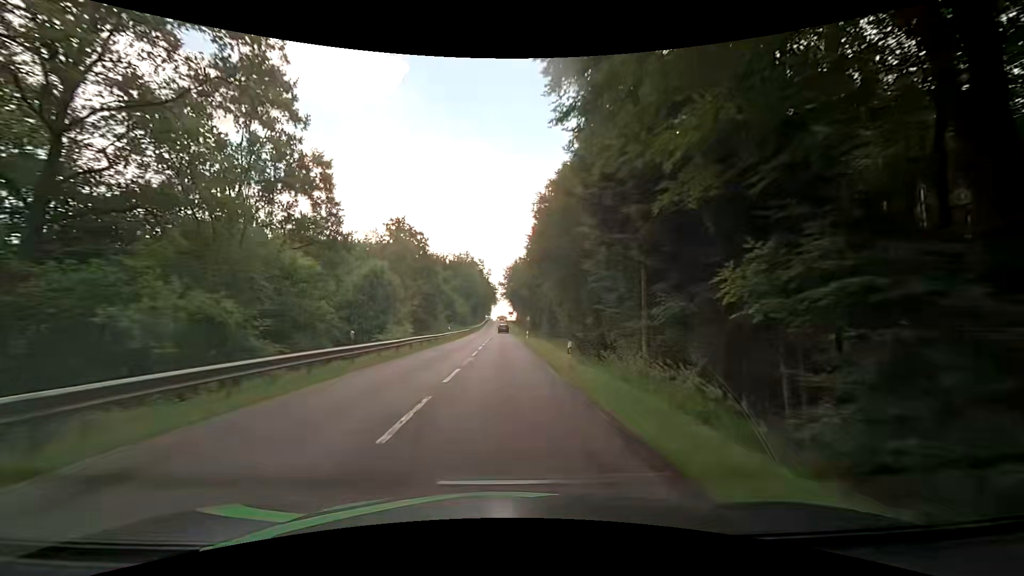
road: secondary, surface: asphalt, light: Day
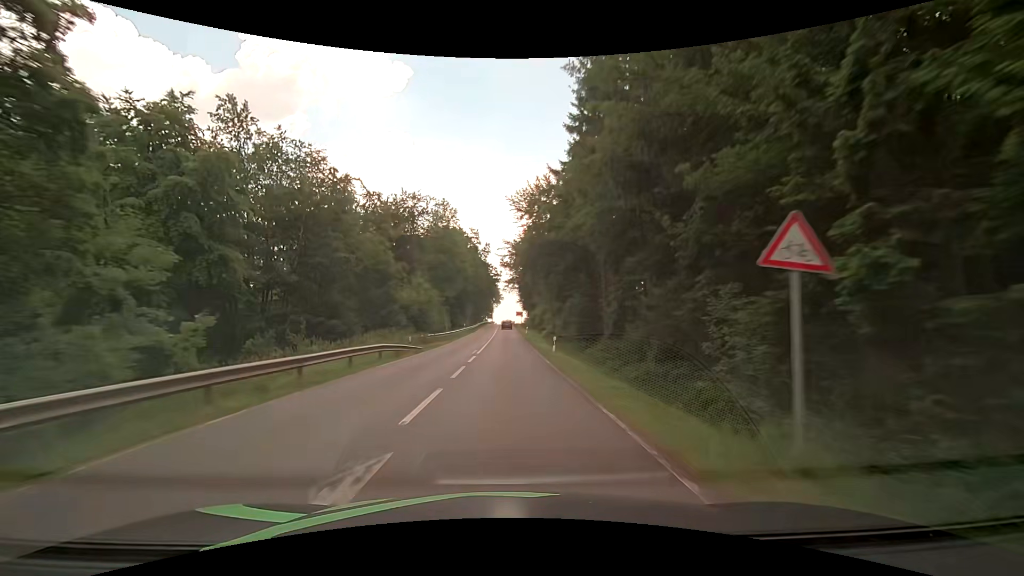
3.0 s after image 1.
(+0.2, +60.5) m; 0°
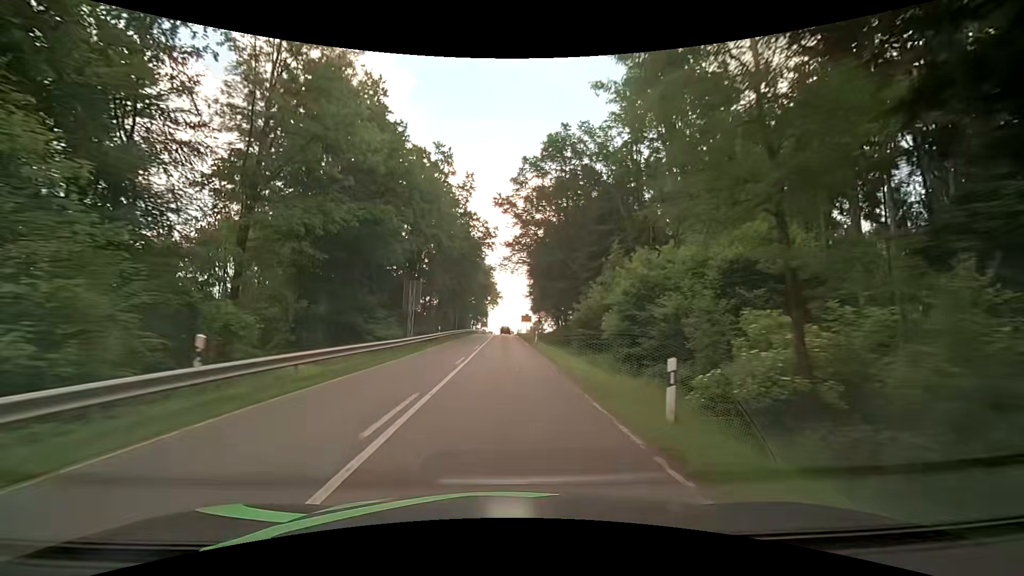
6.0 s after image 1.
(-0.1, +55.9) m; 0°
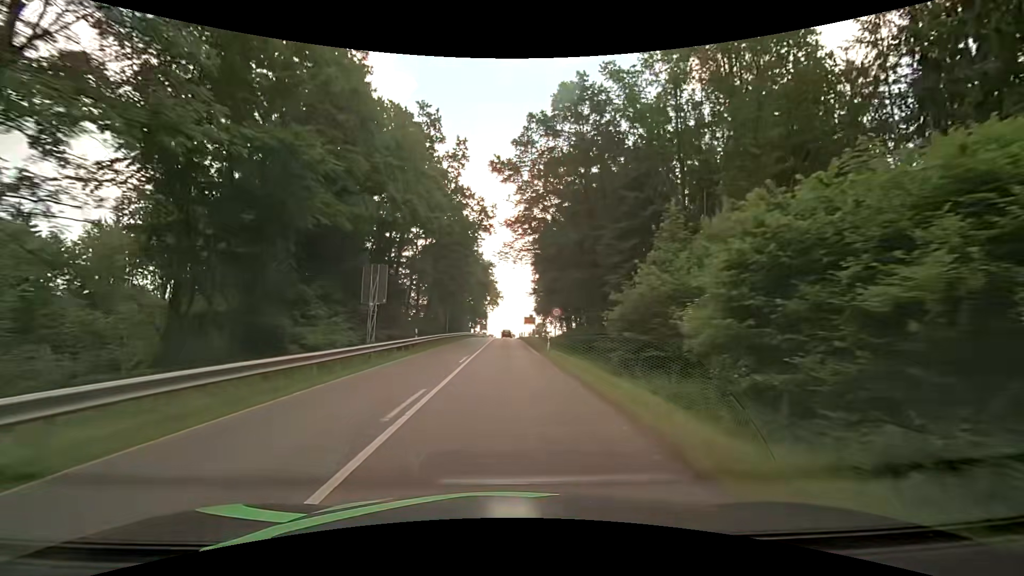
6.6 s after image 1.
(0.0, +10.9) m; -1°
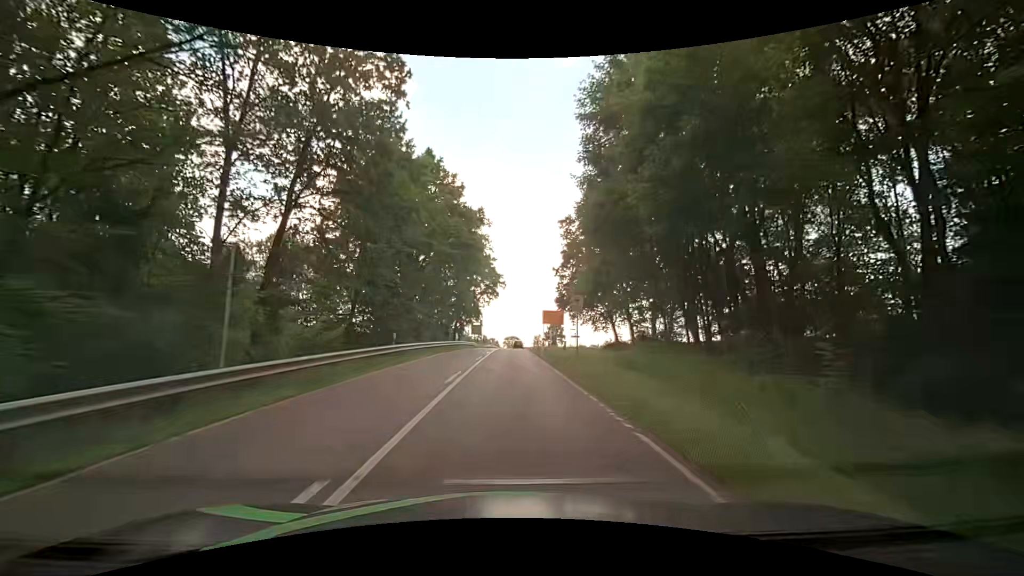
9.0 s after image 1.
(+0.3, +42.9) m; 0°
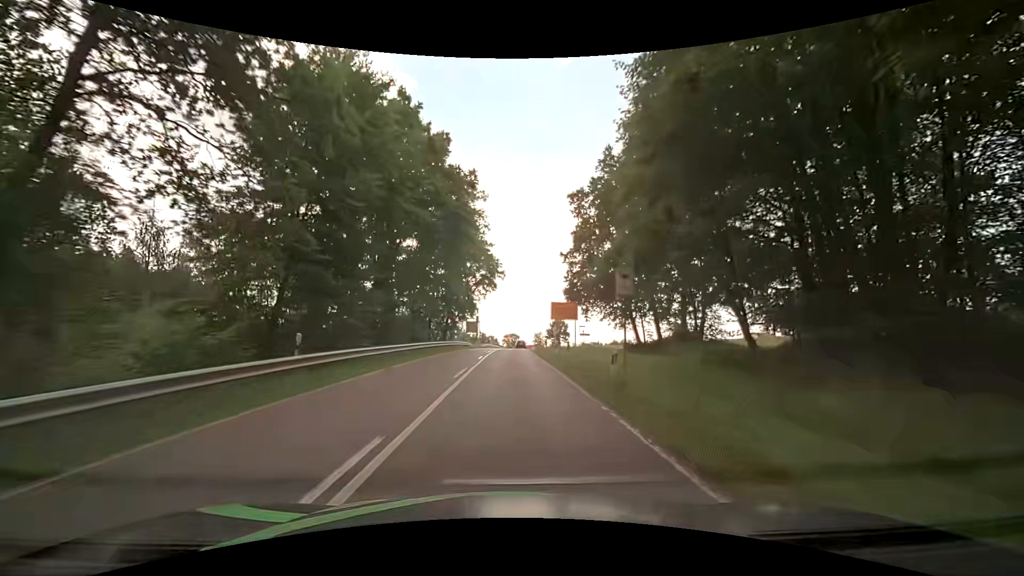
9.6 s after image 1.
(+0.1, +10.7) m; +1°
